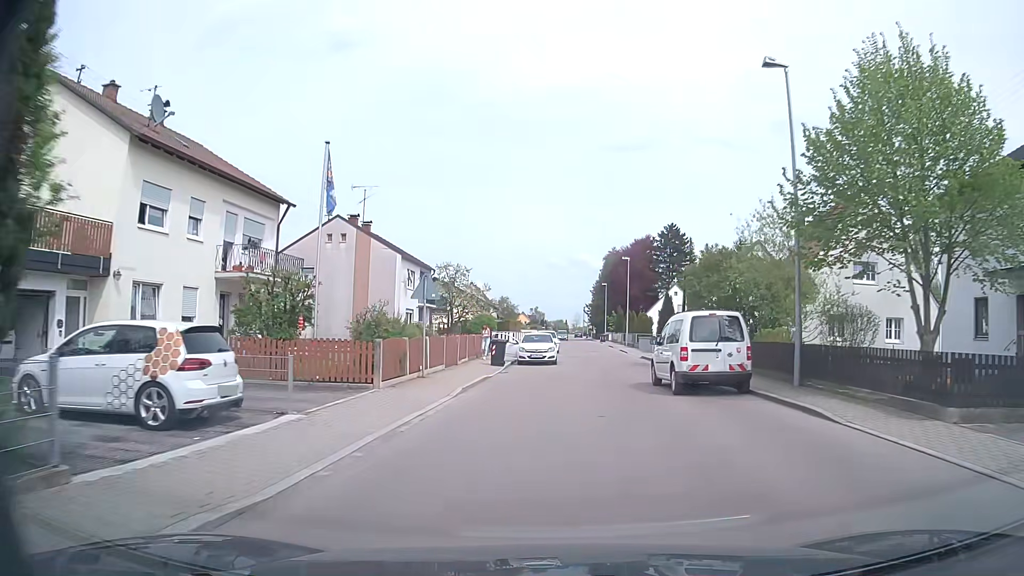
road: unclassified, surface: asphalt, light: Day
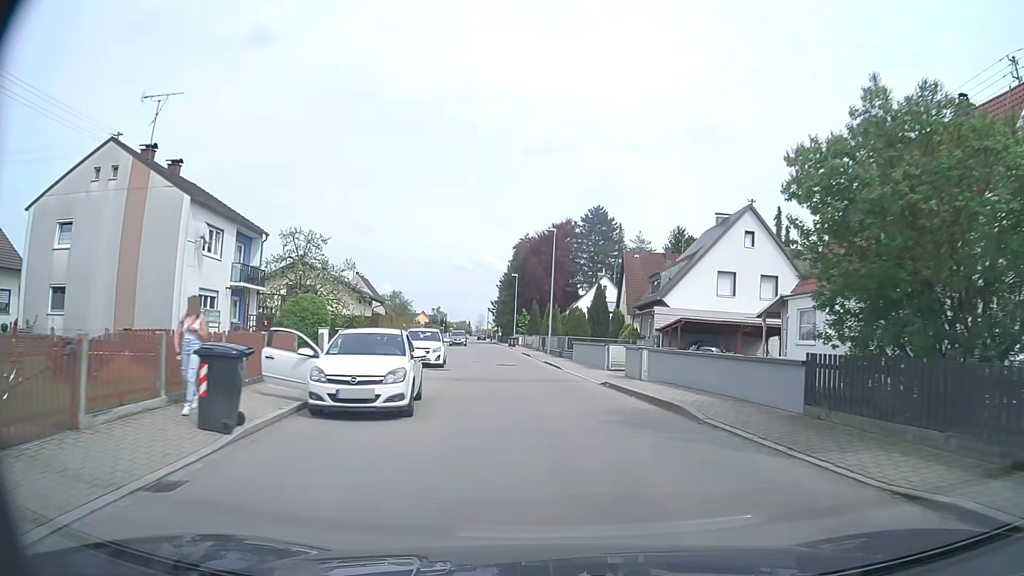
(+0.7, +18.8) m; +8°
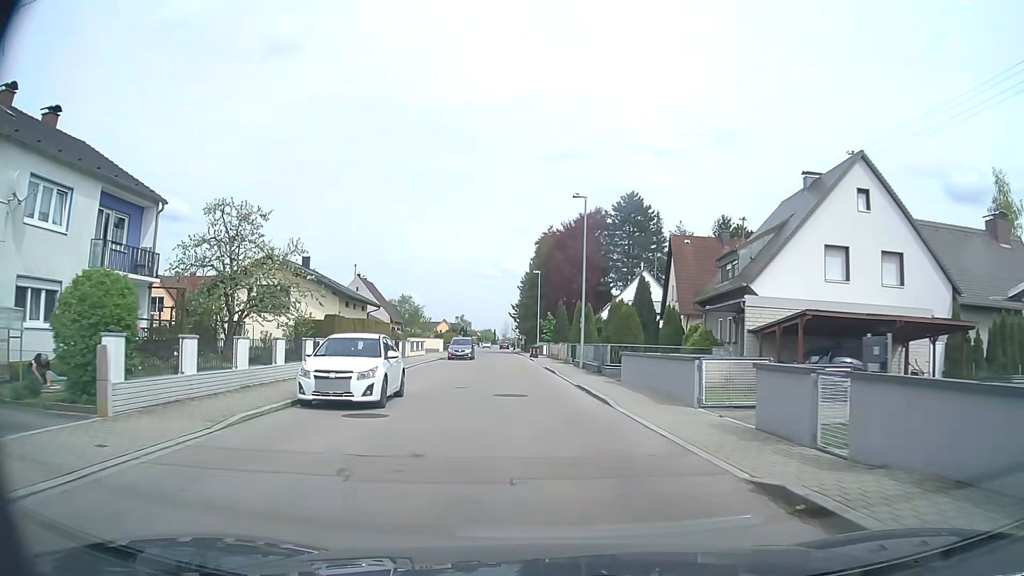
(0.0, +12.7) m; -2°
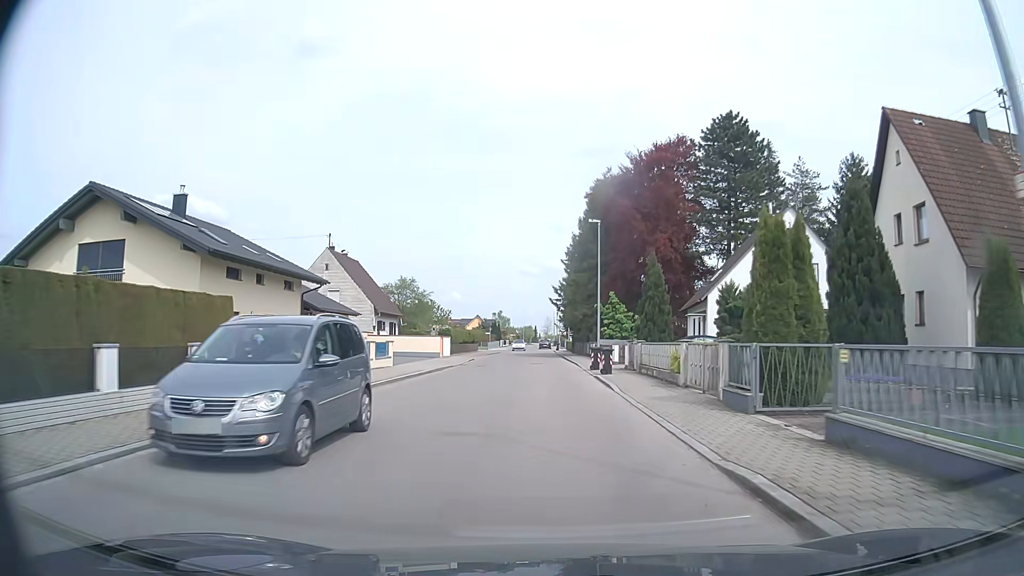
(-1.4, +28.1) m; -4°
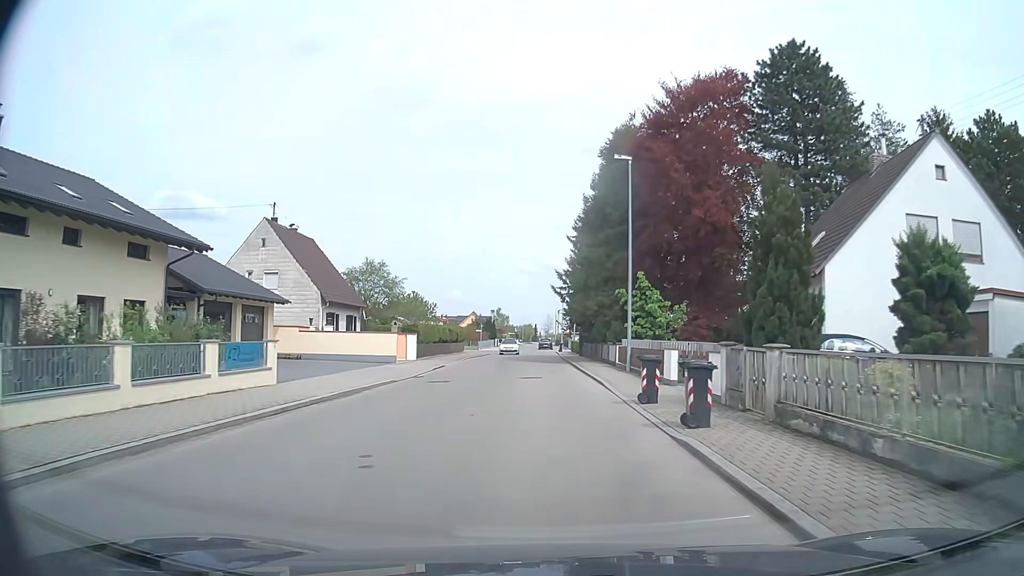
(-0.1, +14.3) m; 0°
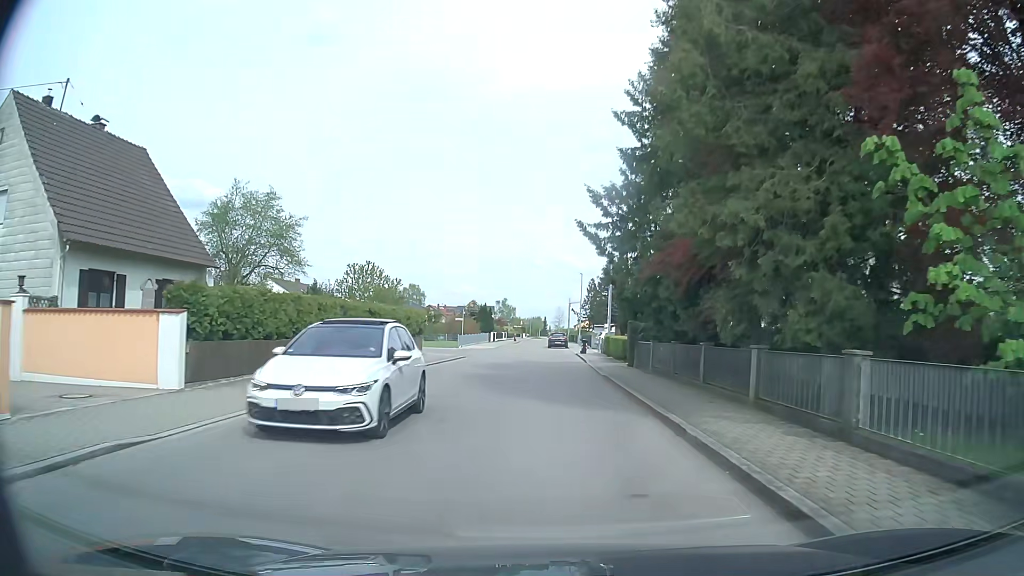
(-0.3, +27.3) m; 0°
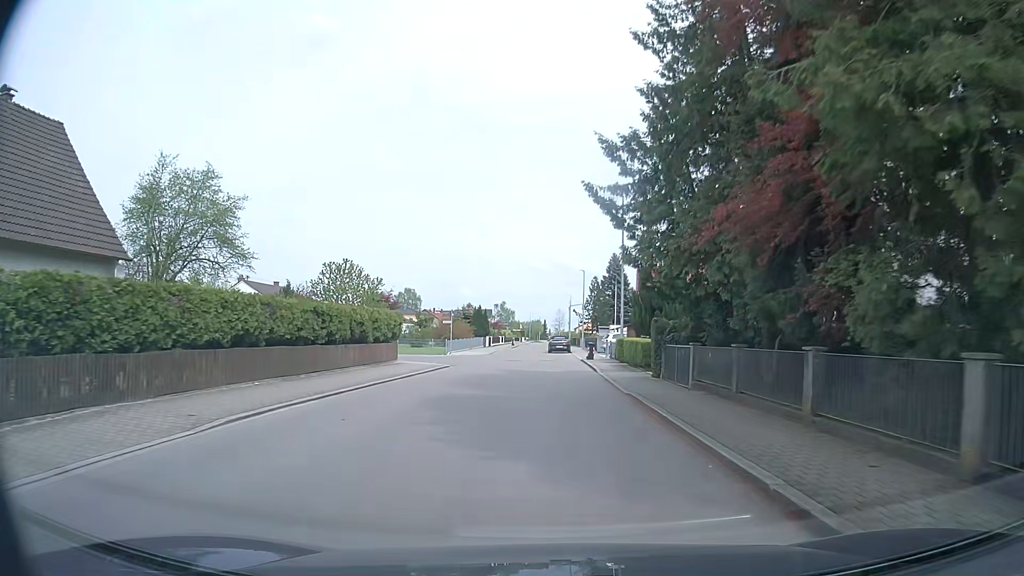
(0.0, +6.6) m; 0°
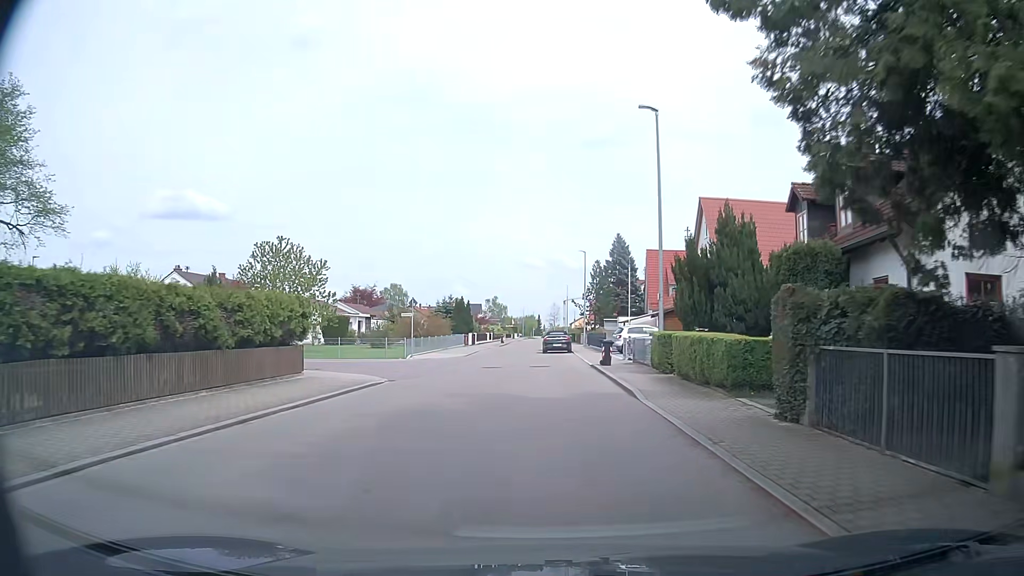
(0.0, +12.5) m; -1°
